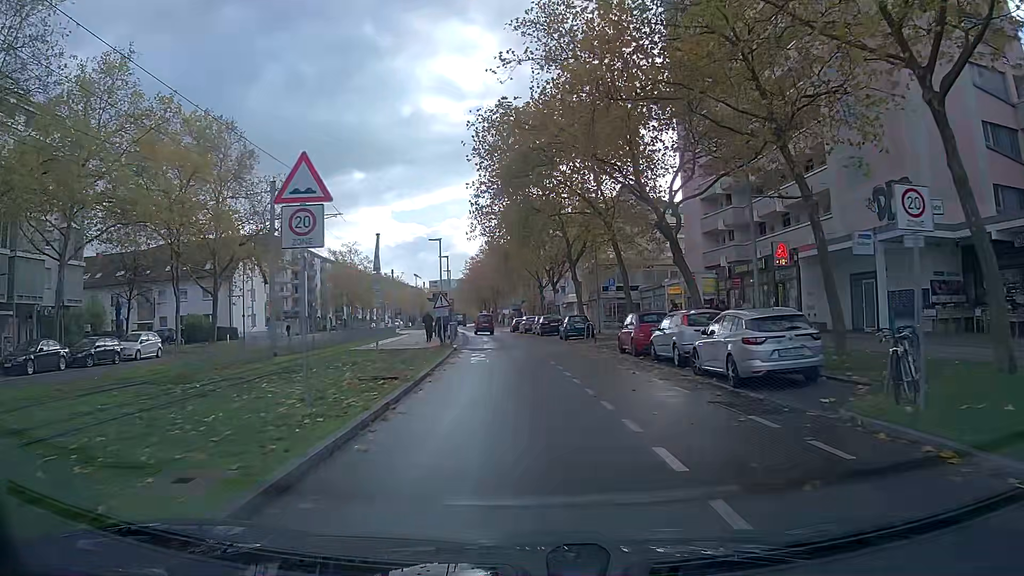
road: tertiary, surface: asphalt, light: Day
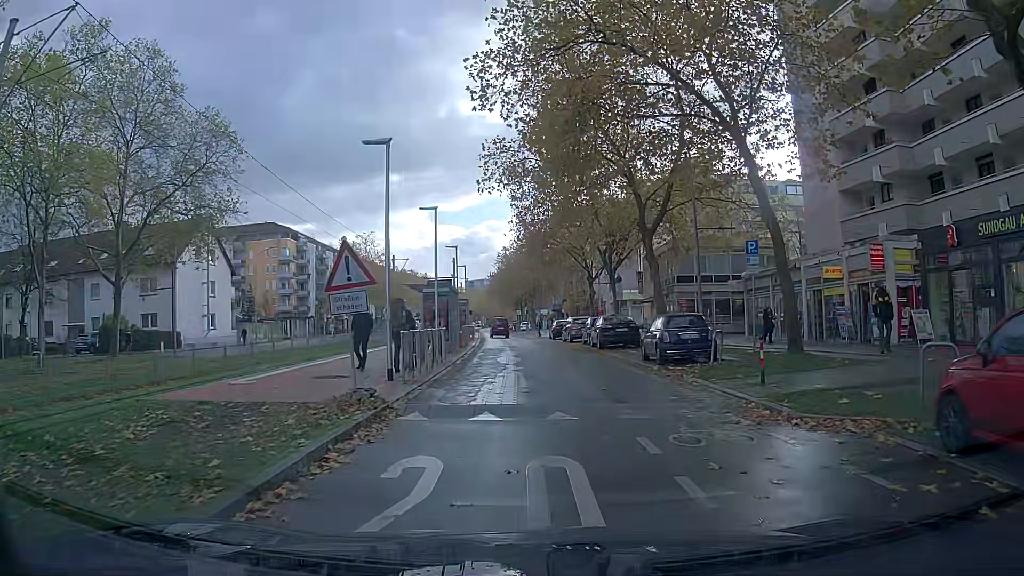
(-0.5, +18.5) m; -4°
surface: paving_stones
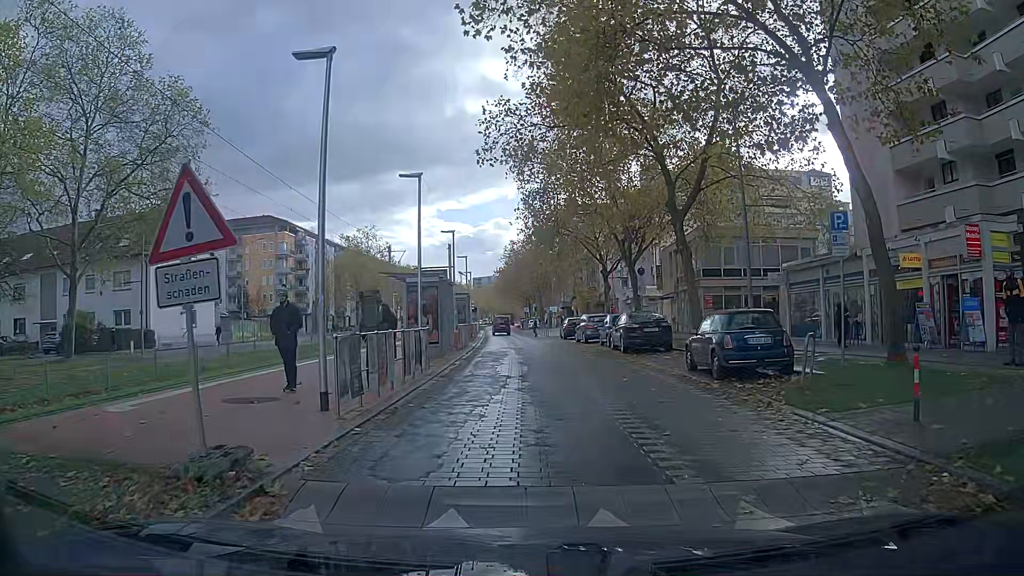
(0.0, +4.9) m; 0°
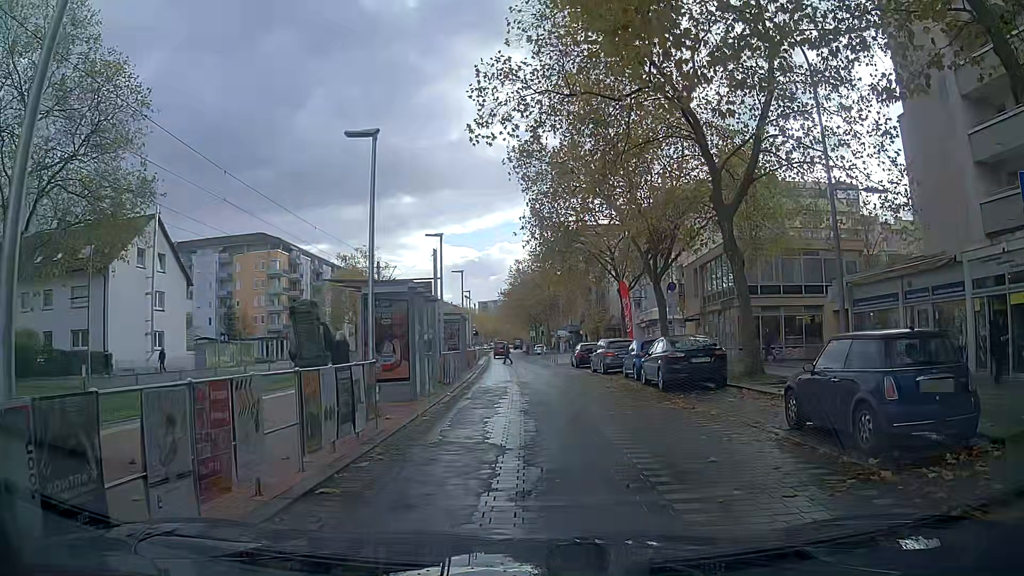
(0.0, +6.0) m; +1°
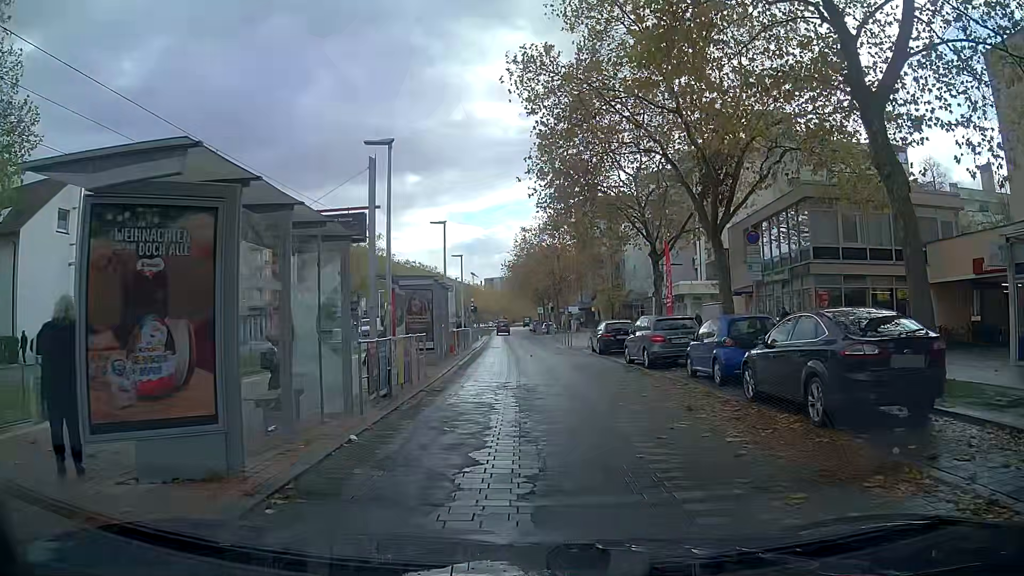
(-0.2, +10.0) m; -2°
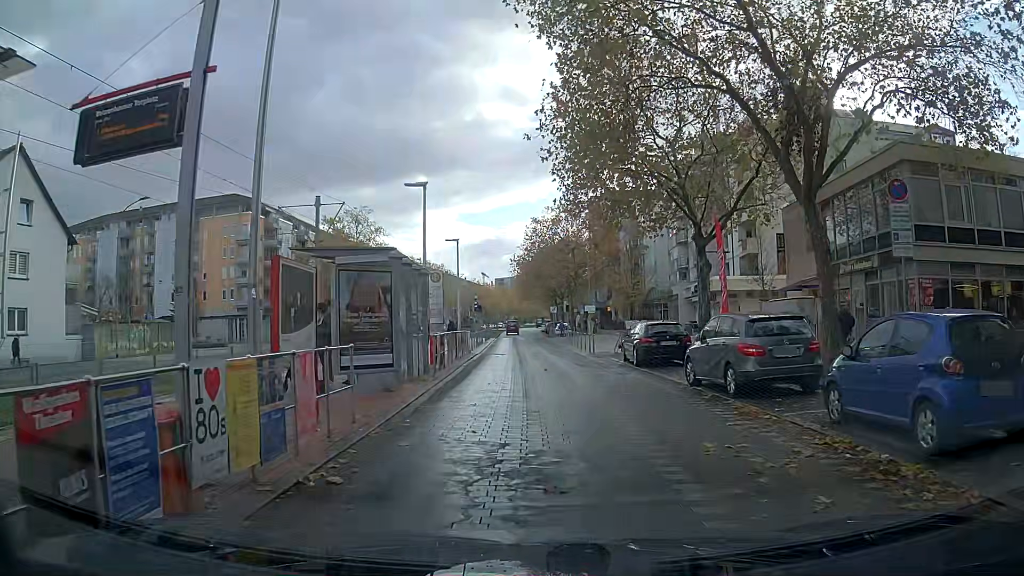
(0.0, +7.5) m; -1°
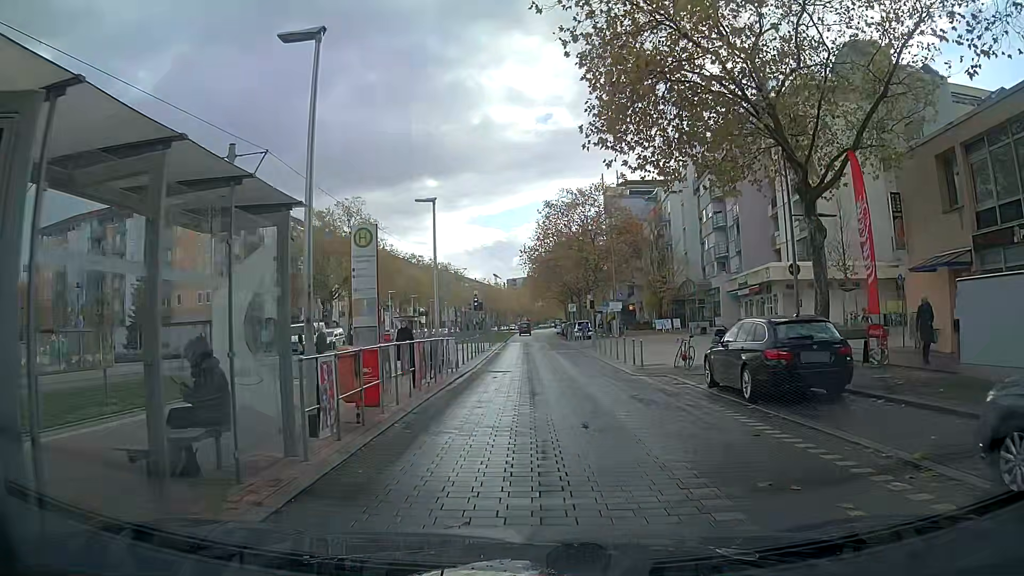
(-0.1, +10.5) m; -2°
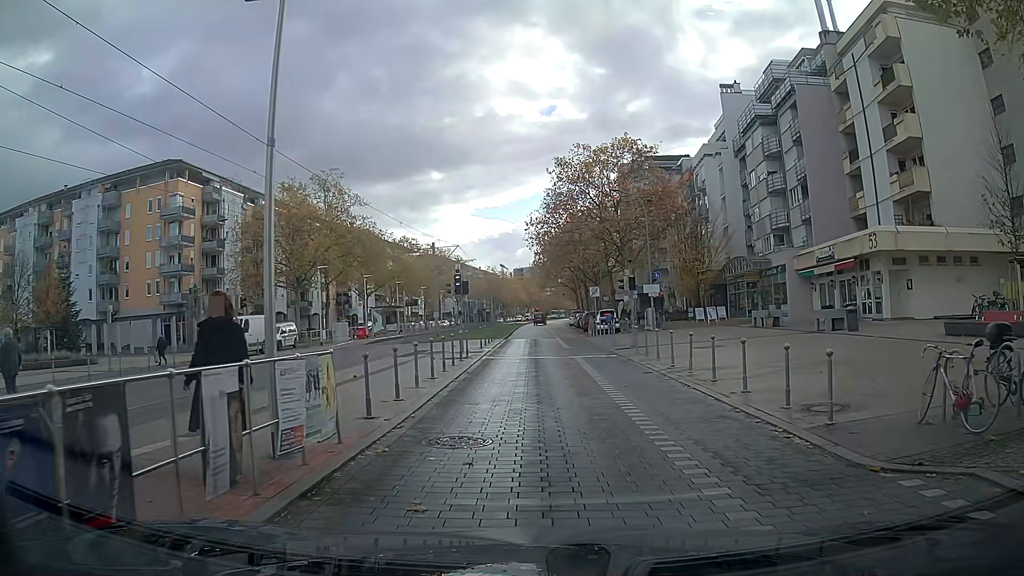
(-0.2, +13.2) m; -2°
(0, +10) (0, +20) (0, +30) (+1, +40) (+1, +50) (+1, +60) (+1, +70) (+1, +80) (+2, +90) (+3, +100) m
